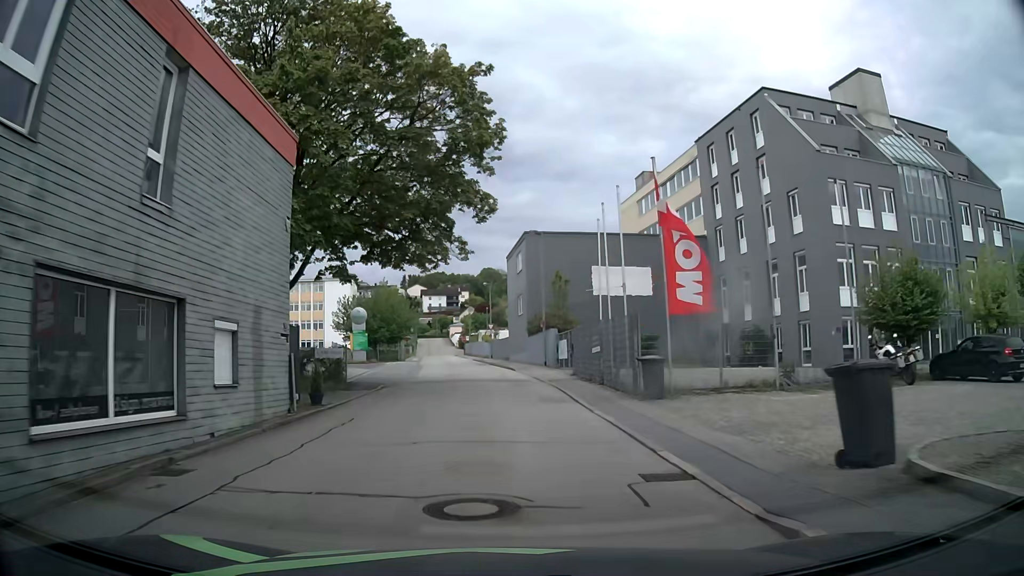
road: residential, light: Day
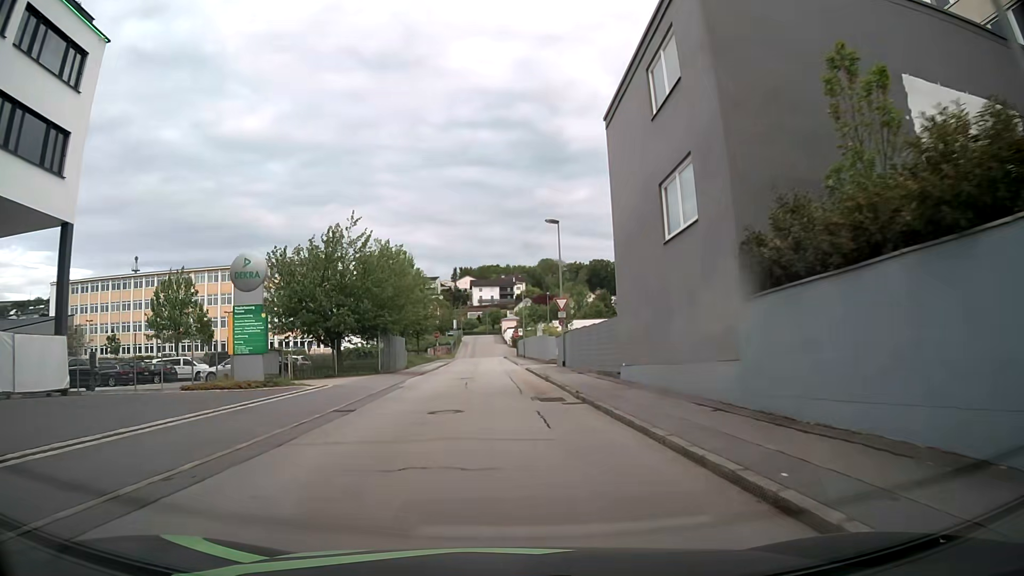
(-1.4, +36.8) m; -5°
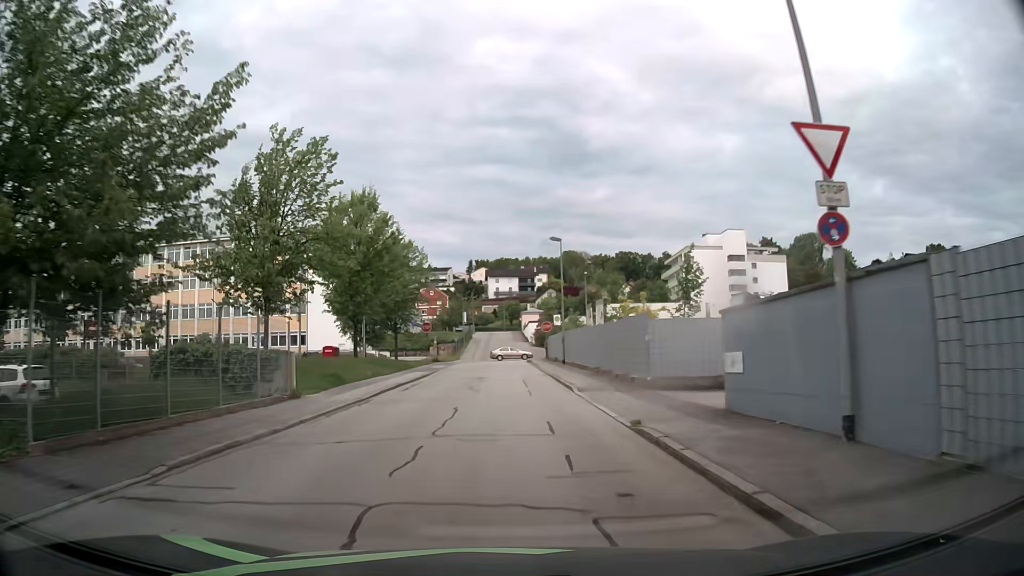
(-0.6, +30.0) m; -2°
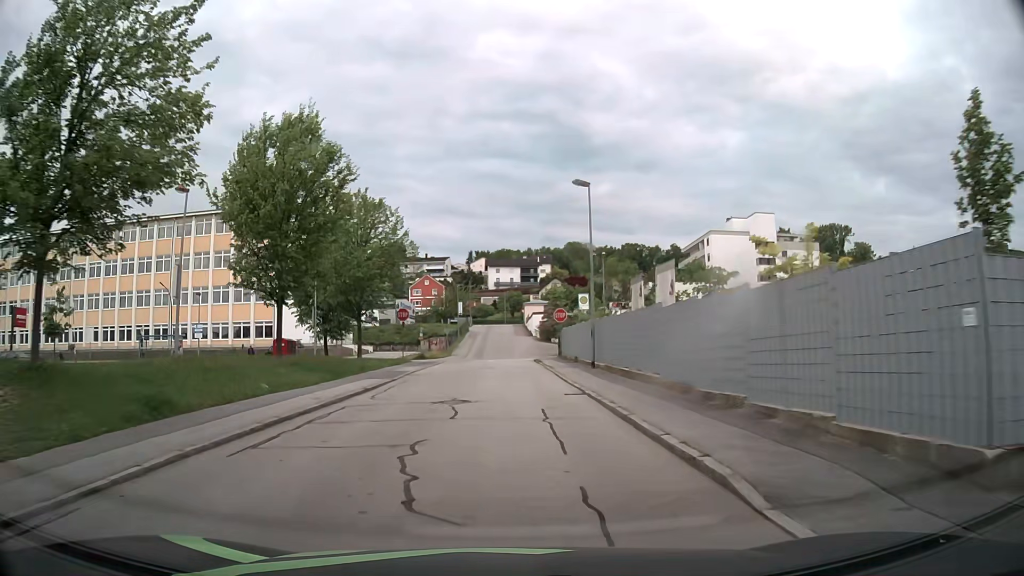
(0.0, +14.3) m; 0°
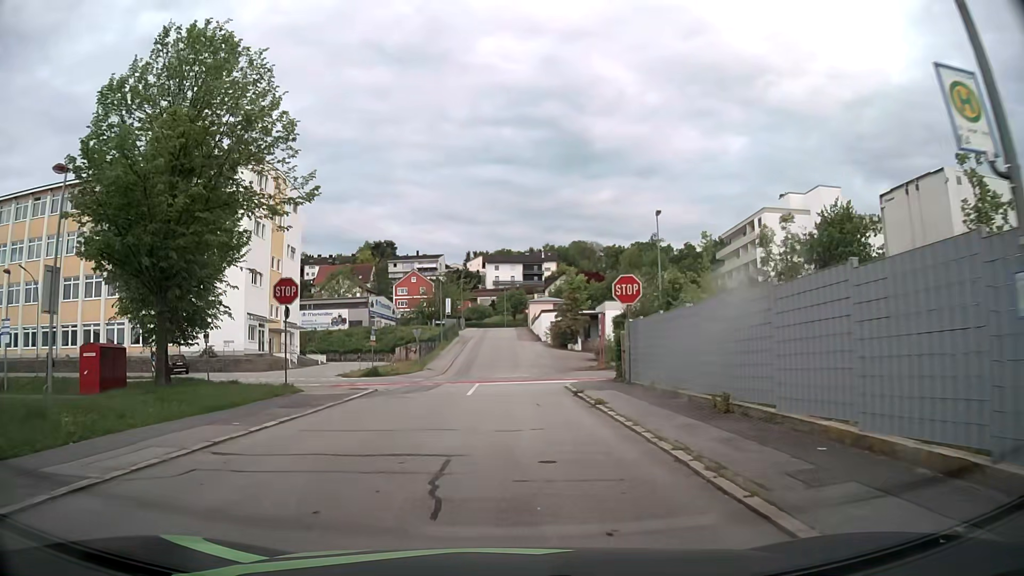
(0.0, +25.1) m; 0°
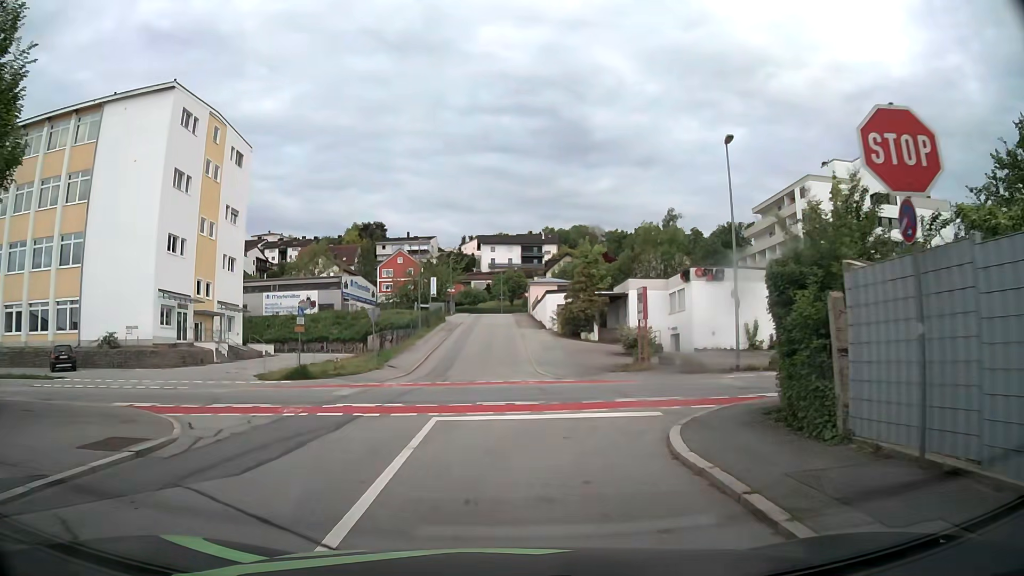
(0.0, +14.9) m; 0°
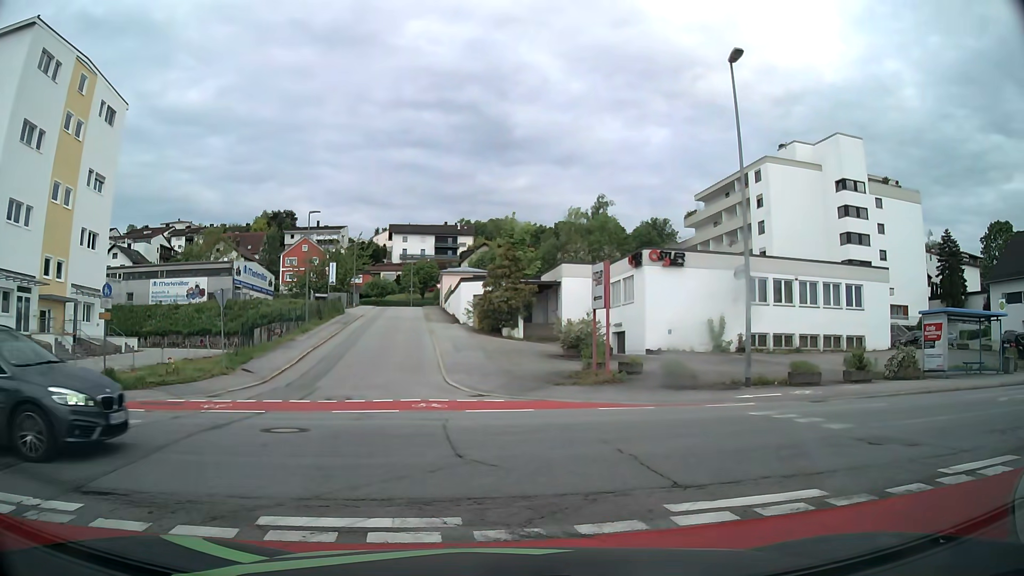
(+0.3, +9.4) m; +5°
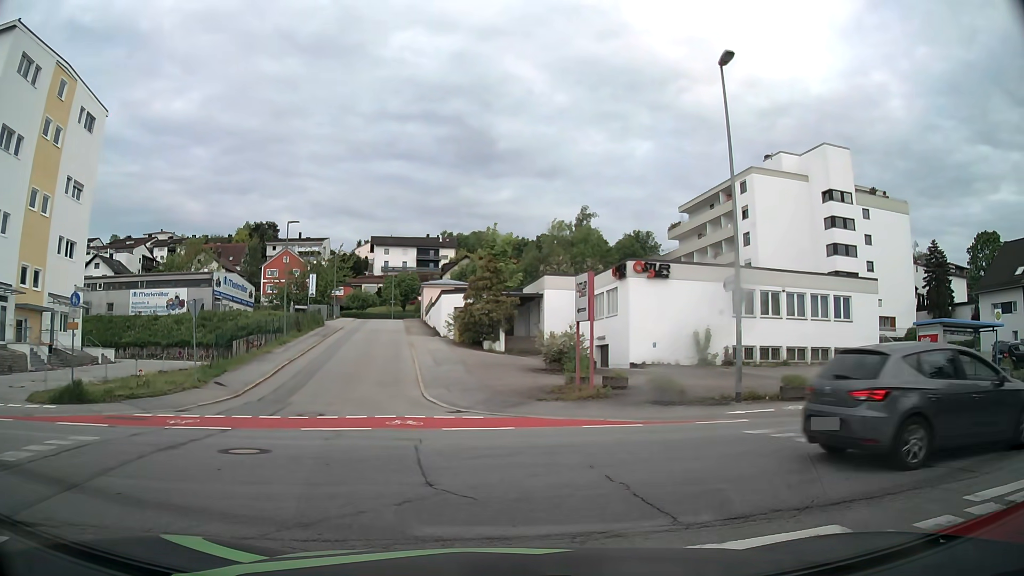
(0.0, +1.0) m; 0°
(+4, +9) (+14, +11) (+24, +11) (+34, +12) (+44, +13) (+54, +14) (+64, +15) (+74, +16) (+83, +17) (+93, +18) m
